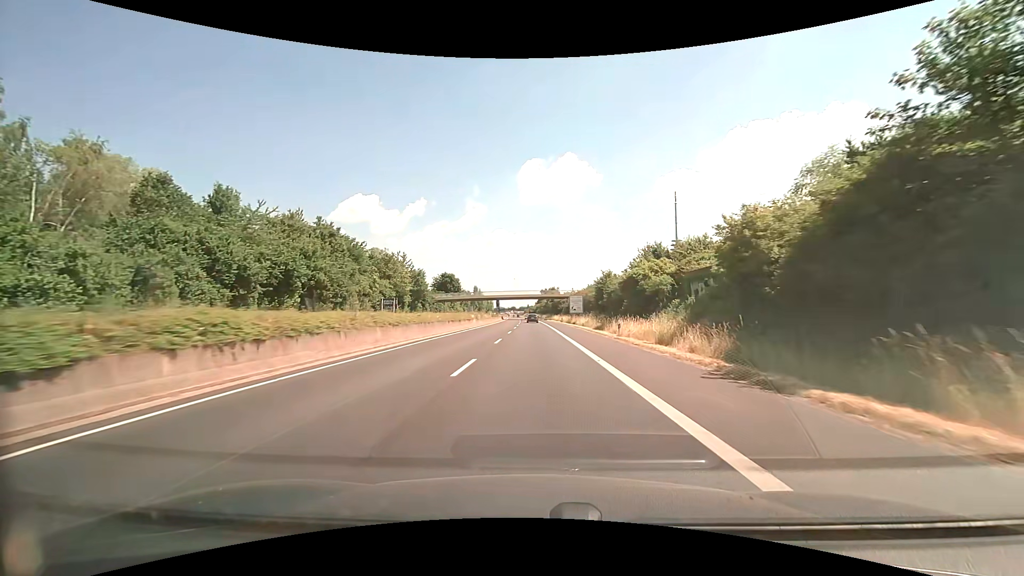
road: trunk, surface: asphalt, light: Day
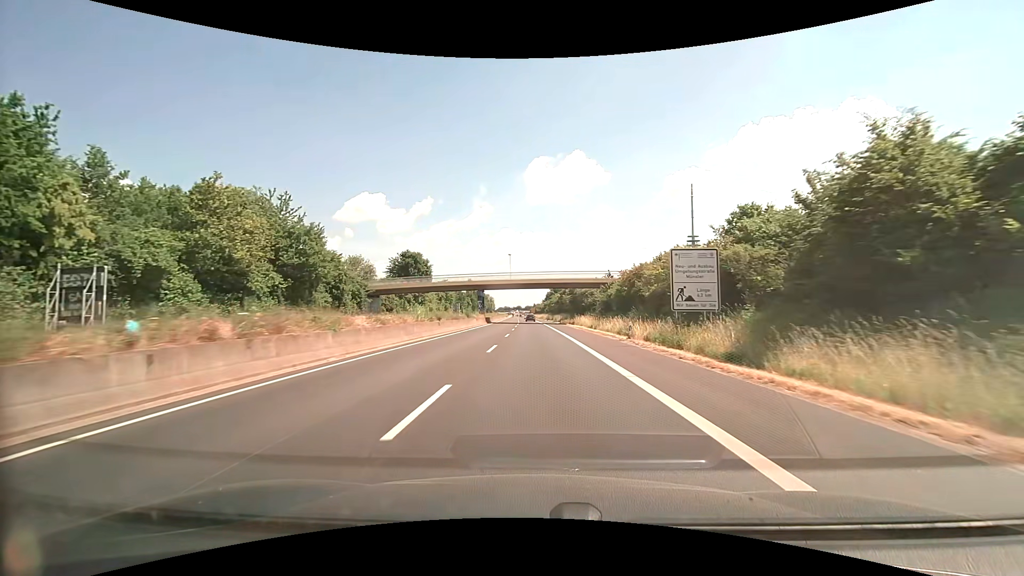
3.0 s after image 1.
(-0.4, +53.8) m; -1°
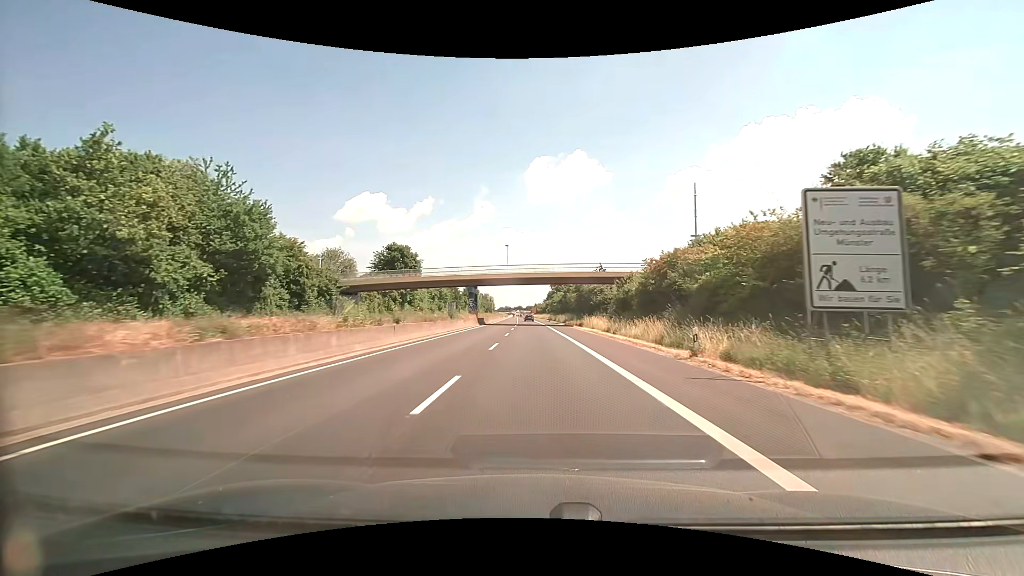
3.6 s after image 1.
(0.0, +10.7) m; 0°
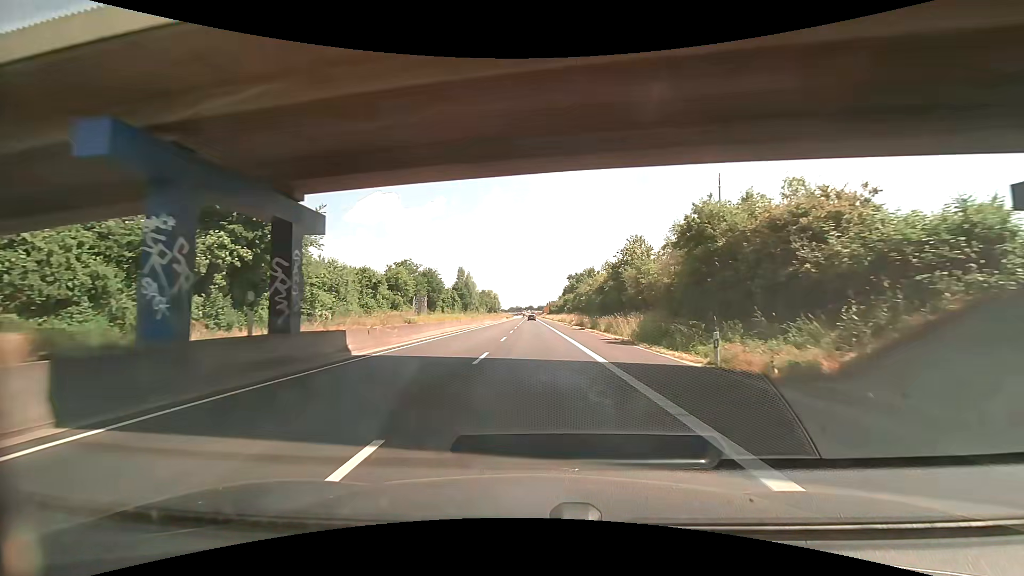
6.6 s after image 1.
(-0.5, +53.7) m; -1°
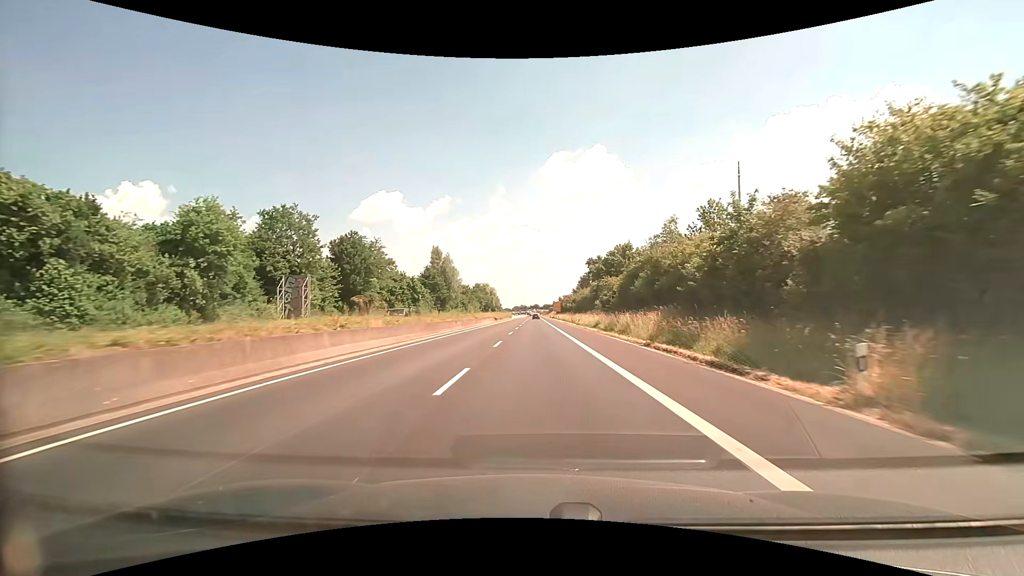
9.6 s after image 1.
(-0.4, +53.7) m; -1°
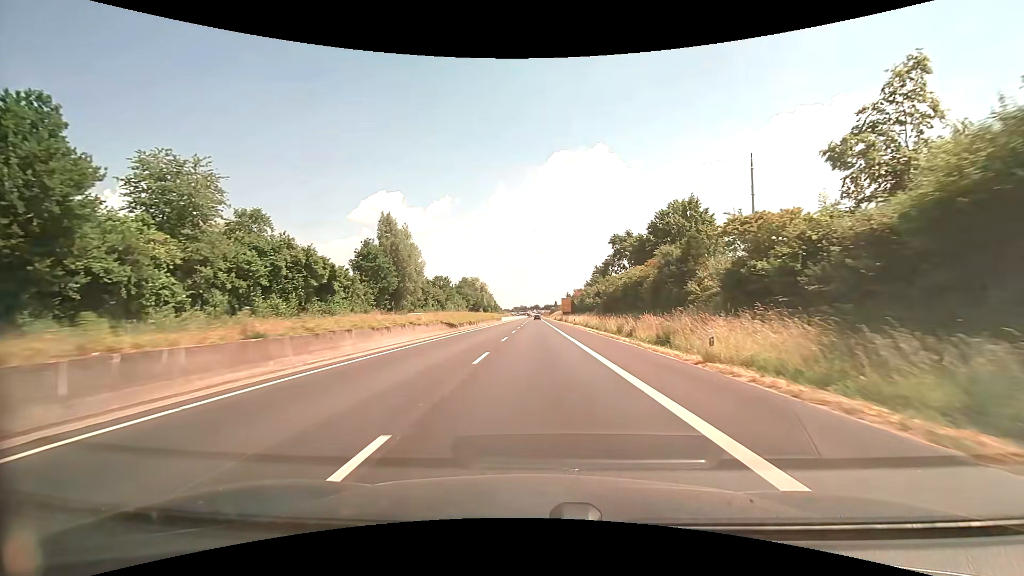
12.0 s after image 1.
(0.0, +42.9) m; 0°
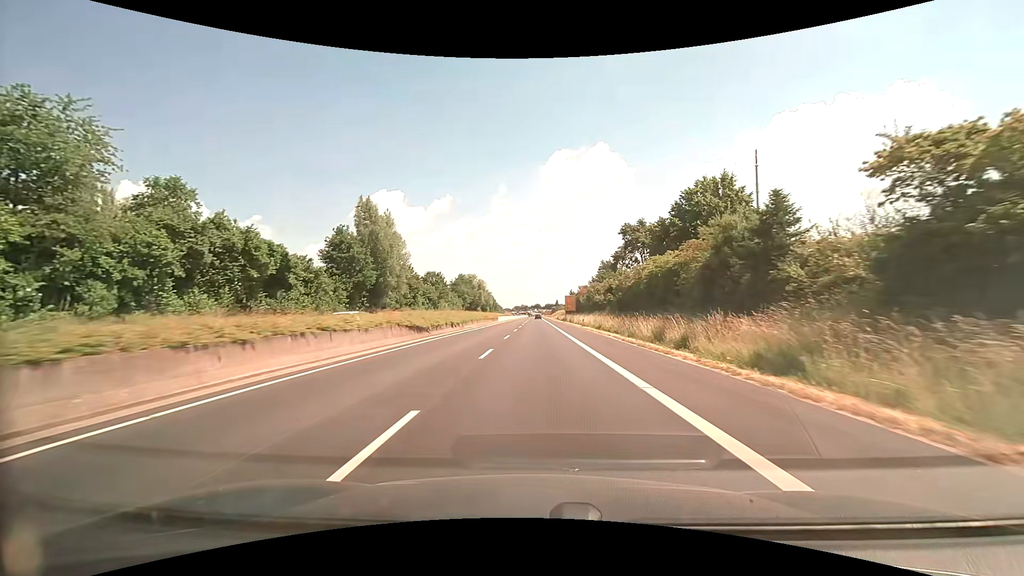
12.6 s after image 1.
(0.0, +10.7) m; 0°
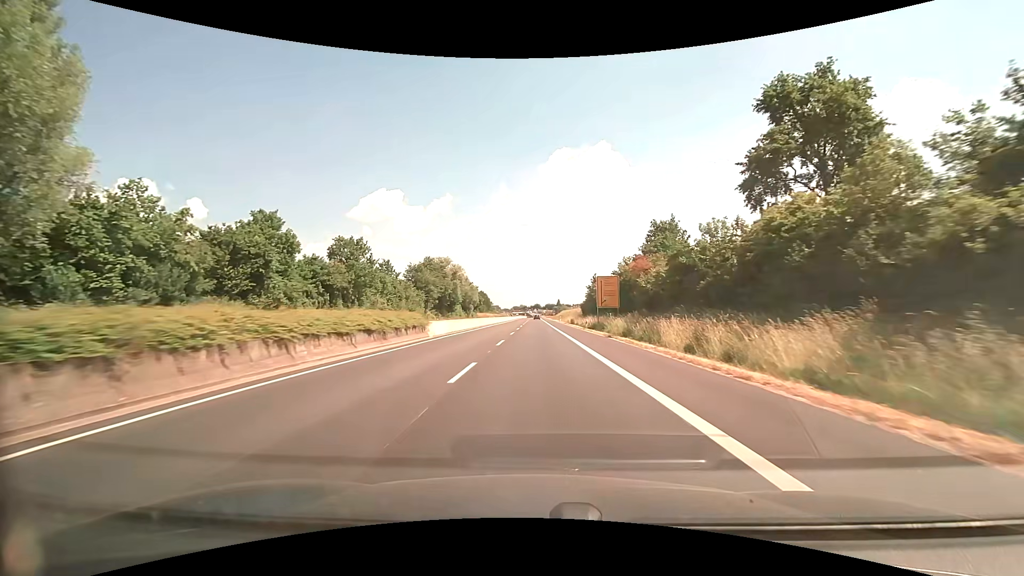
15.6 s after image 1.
(+0.1, +53.8) m; 0°
(0, +10) (0, +20) (0, +30) (0, +40) (0, +50) (0, +60) (0, +70) (0, +80) (0, +90) (0, +100) m
